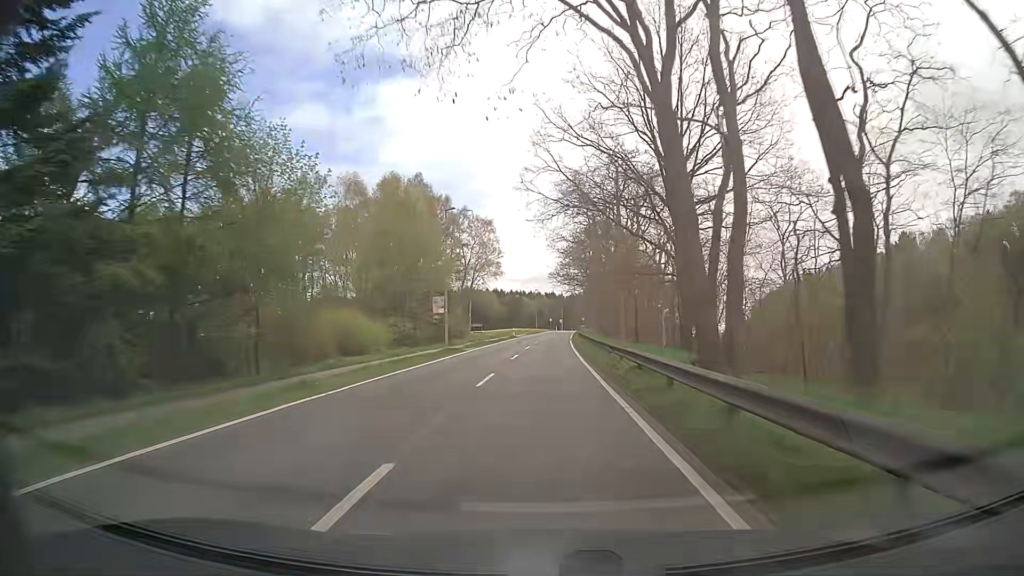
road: tertiary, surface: asphalt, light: Day
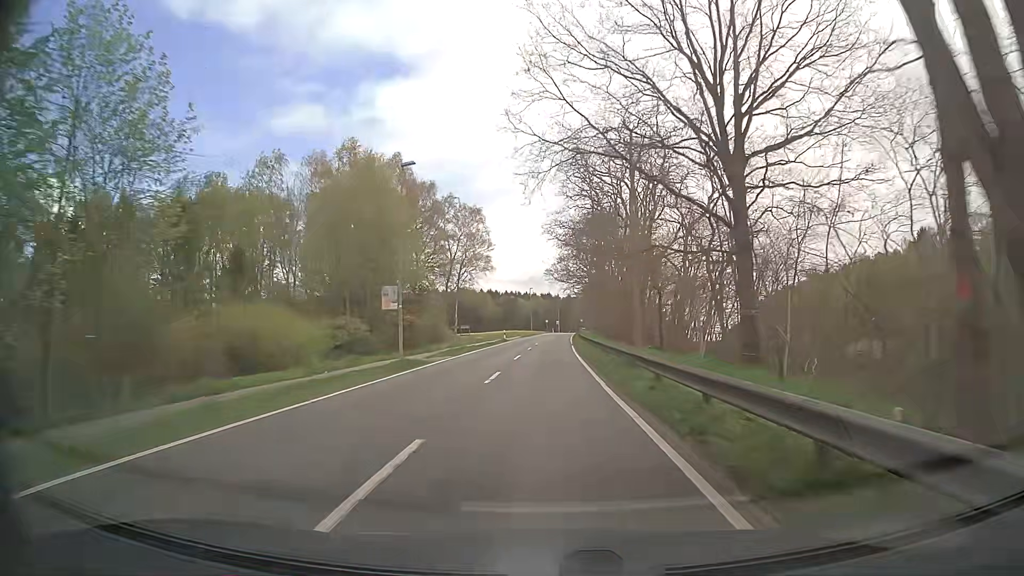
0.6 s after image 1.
(+0.1, +10.7) m; +1°
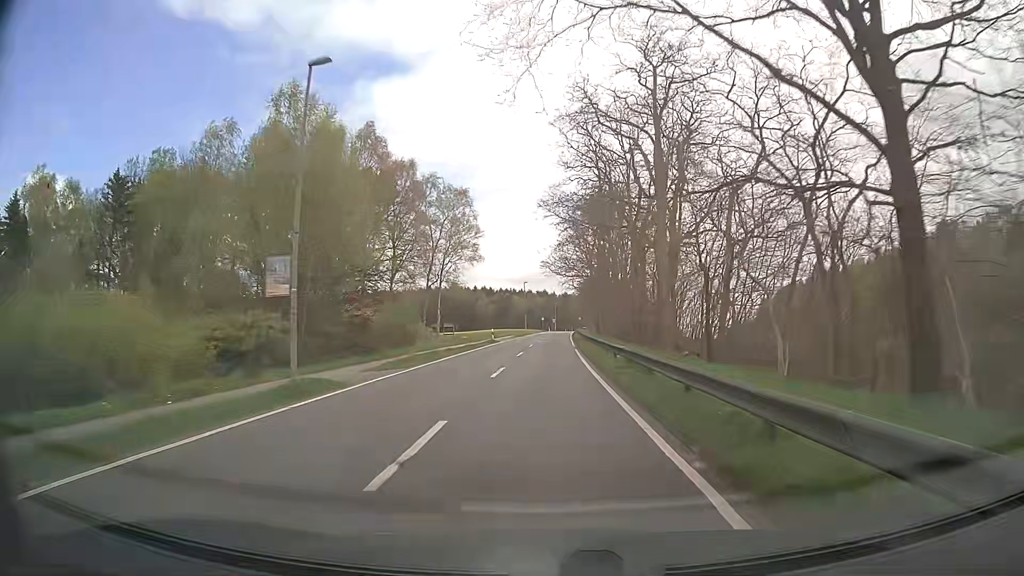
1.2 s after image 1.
(+0.1, +10.7) m; 0°
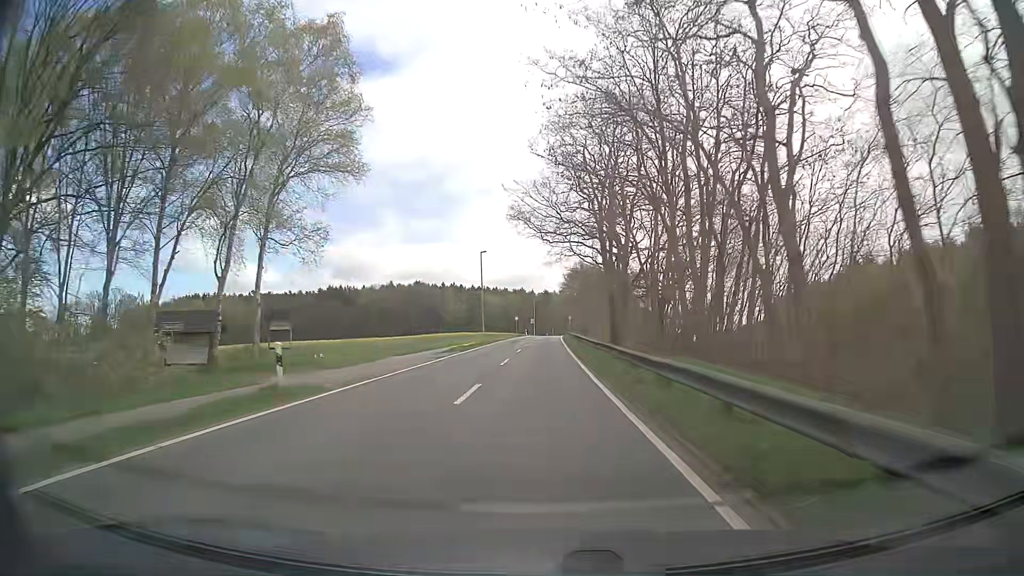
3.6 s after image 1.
(+0.6, +42.9) m; +2°
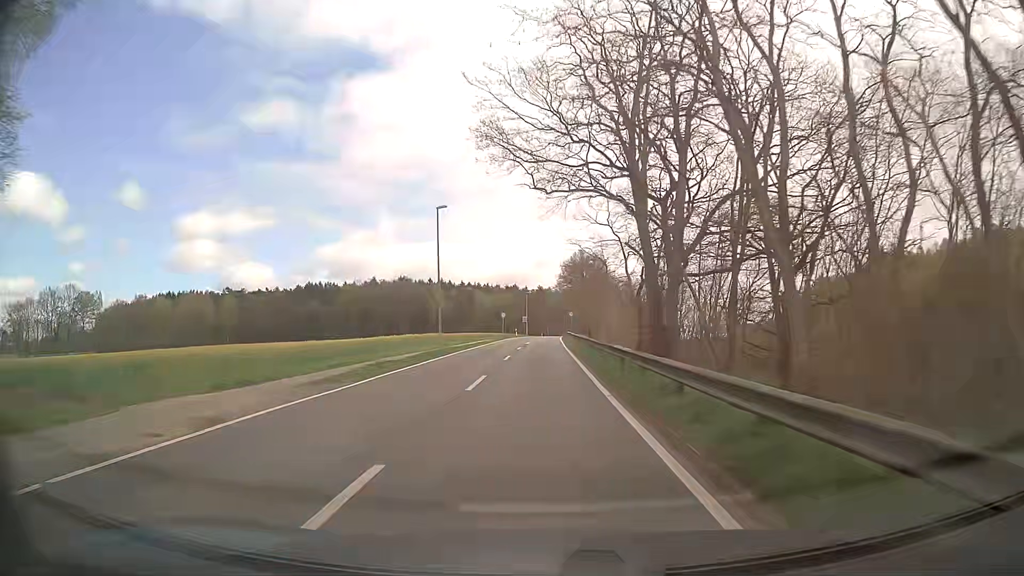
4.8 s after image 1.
(+0.1, +21.4) m; 0°
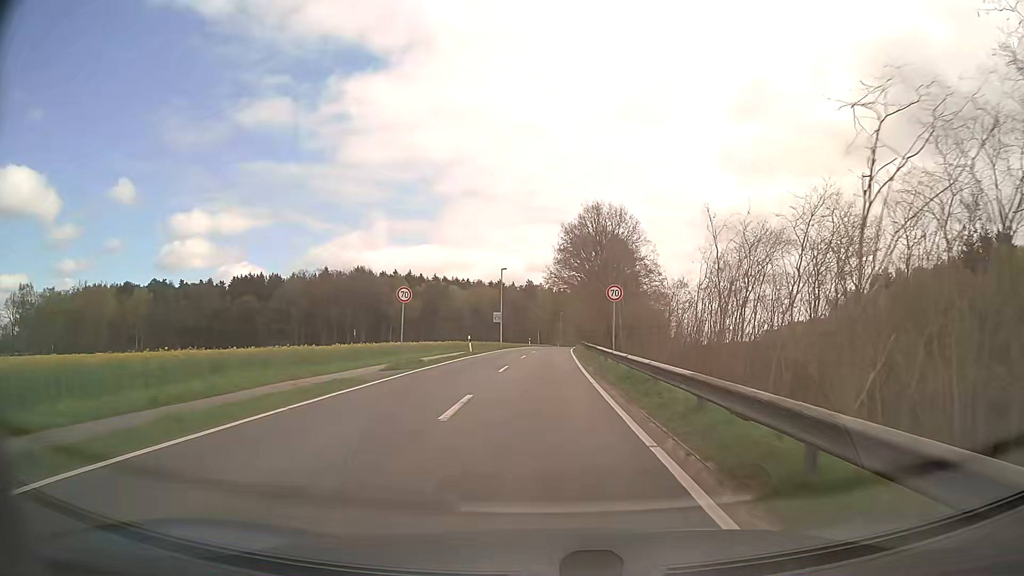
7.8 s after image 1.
(+0.3, +53.6) m; +1°
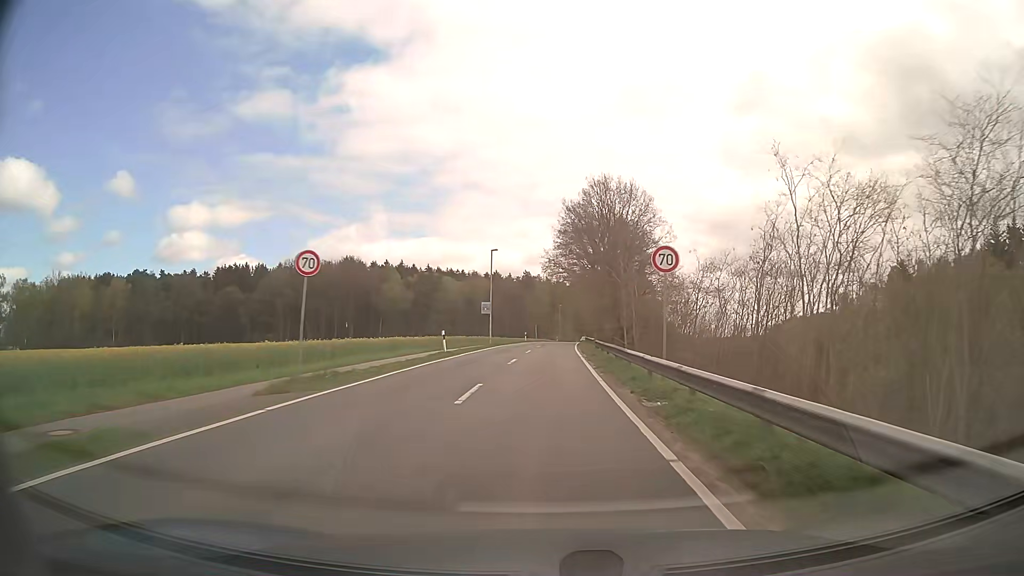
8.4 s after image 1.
(0.0, +10.7) m; 0°
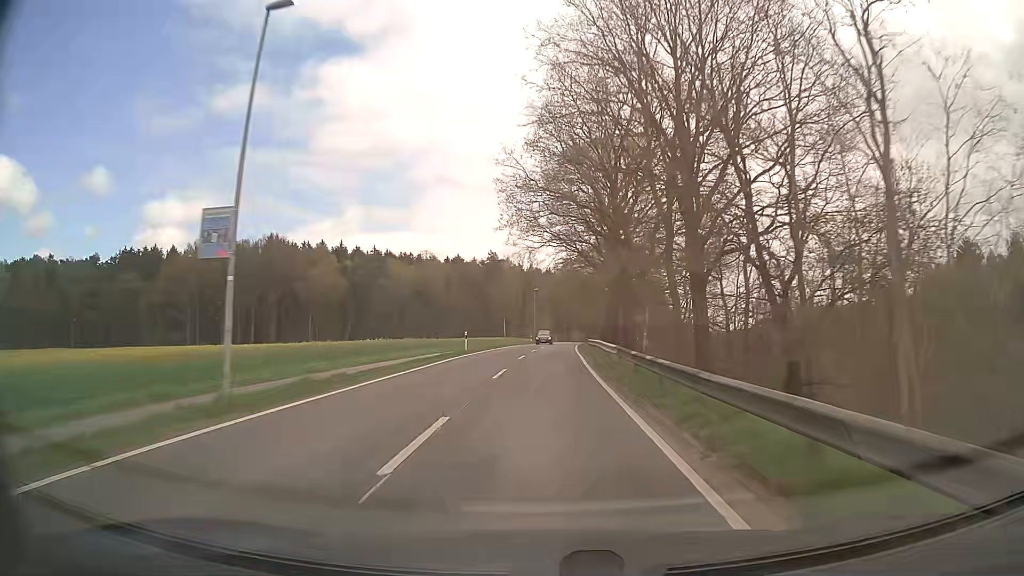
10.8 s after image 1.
(+0.9, +43.1) m; +2°
(0, +10) (0, +20) (0, +30) (+1, +40) (+1, +50) (+2, +60) (+2, +70) (+3, +80) (+4, +90) (+5, +100) m
